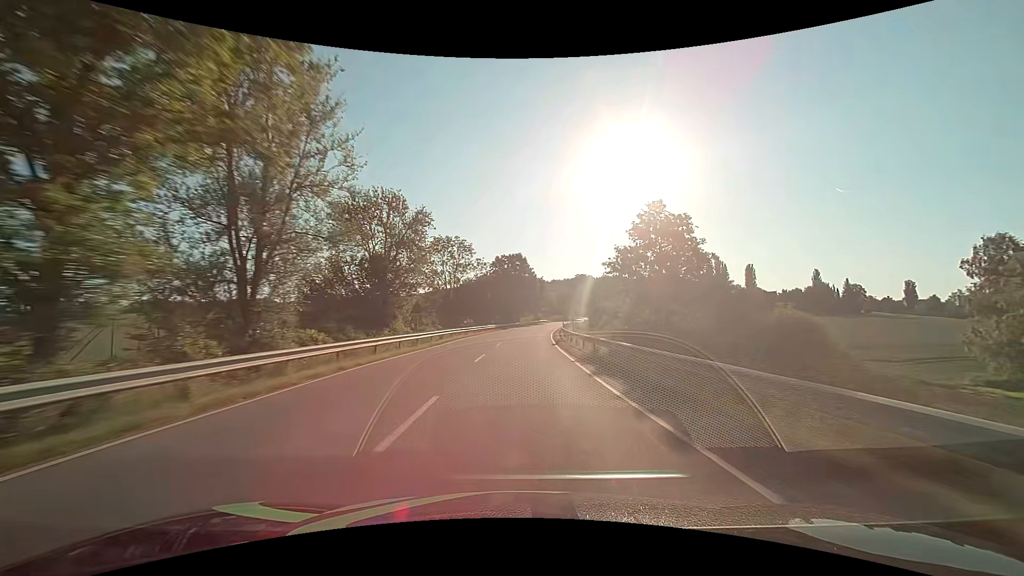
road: secondary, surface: asphalt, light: Day
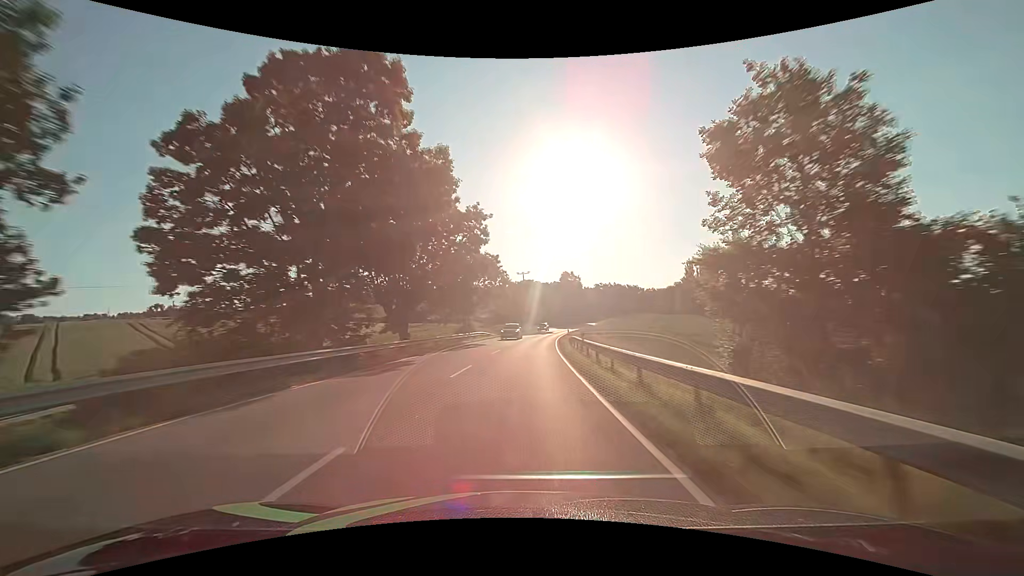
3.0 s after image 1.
(+4.4, +75.3) m; +7°
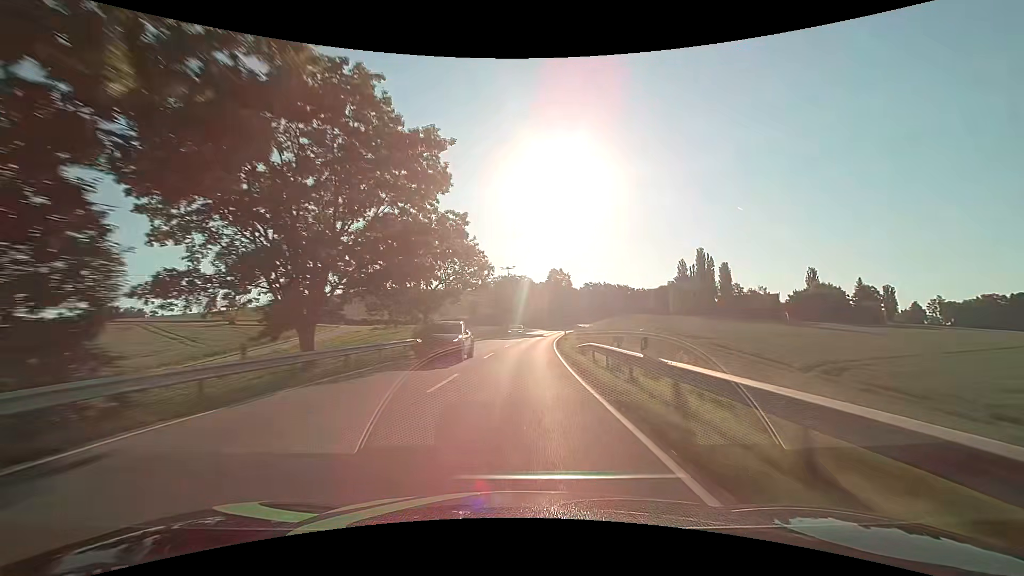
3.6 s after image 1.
(+0.2, +15.0) m; +2°
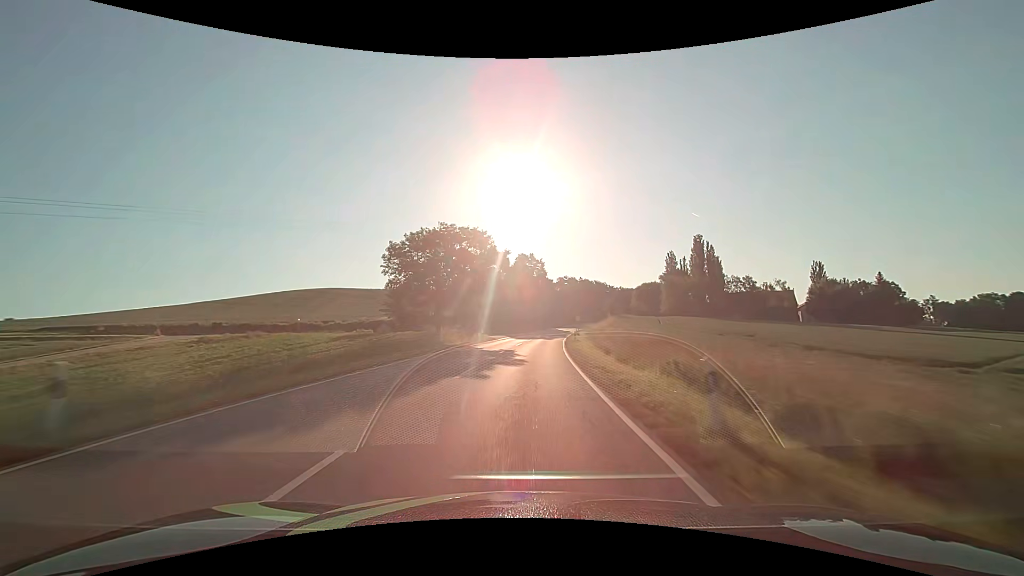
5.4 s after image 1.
(+1.8, +44.9) m; +4°
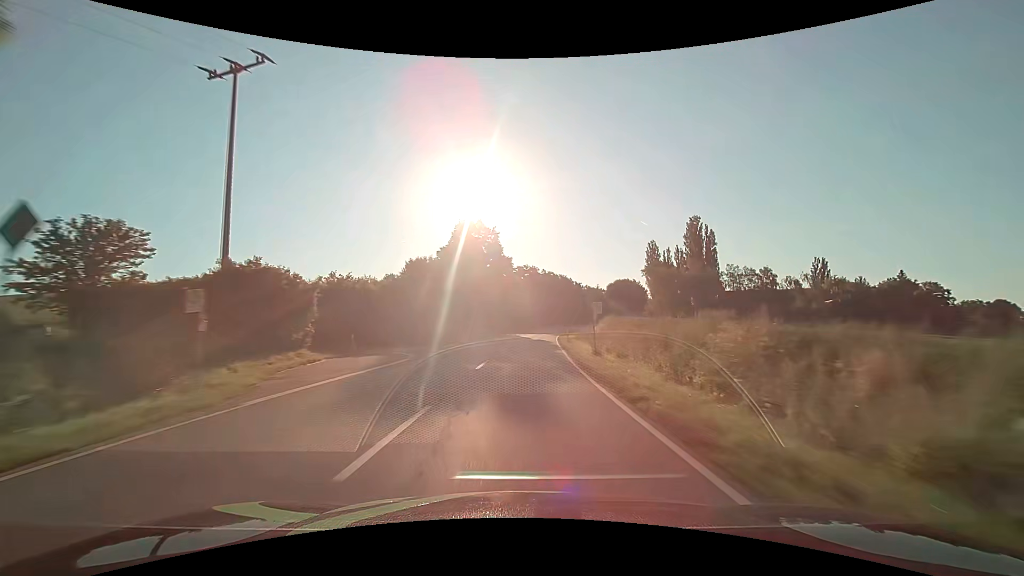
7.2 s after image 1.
(+2.1, +44.7) m; +5°
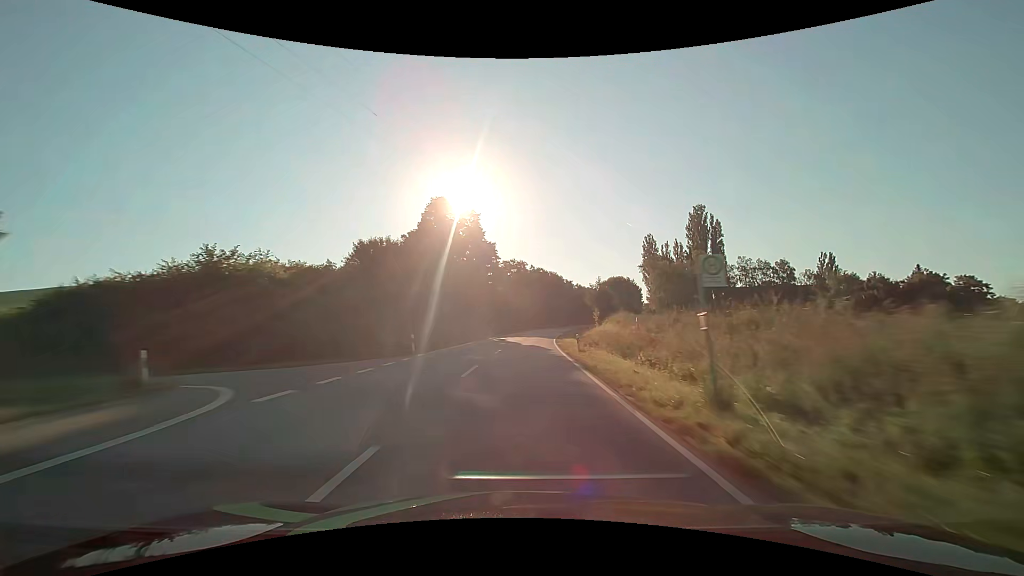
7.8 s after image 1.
(+0.2, +14.8) m; +2°
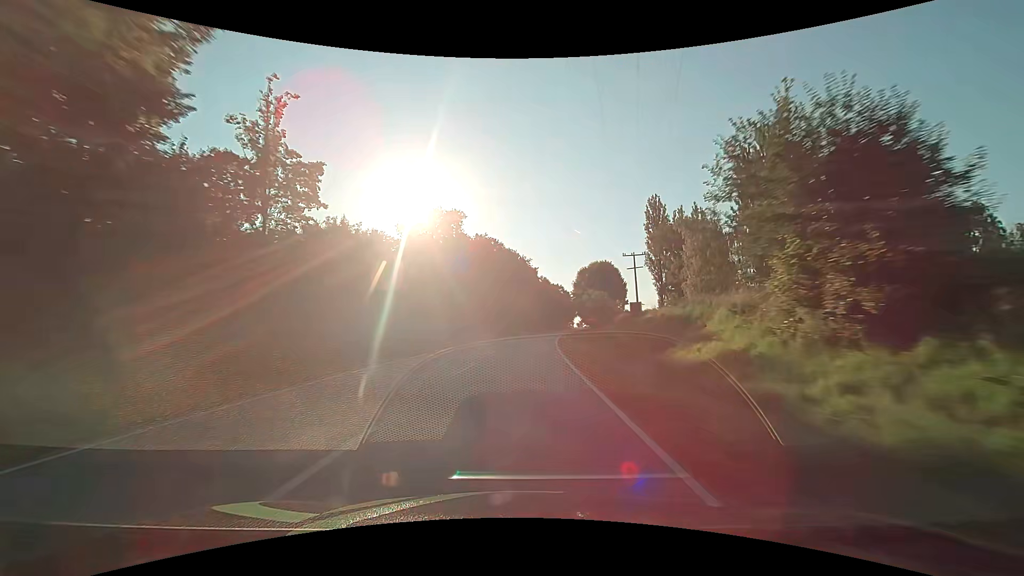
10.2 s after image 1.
(+2.9, +58.6) m; +6°
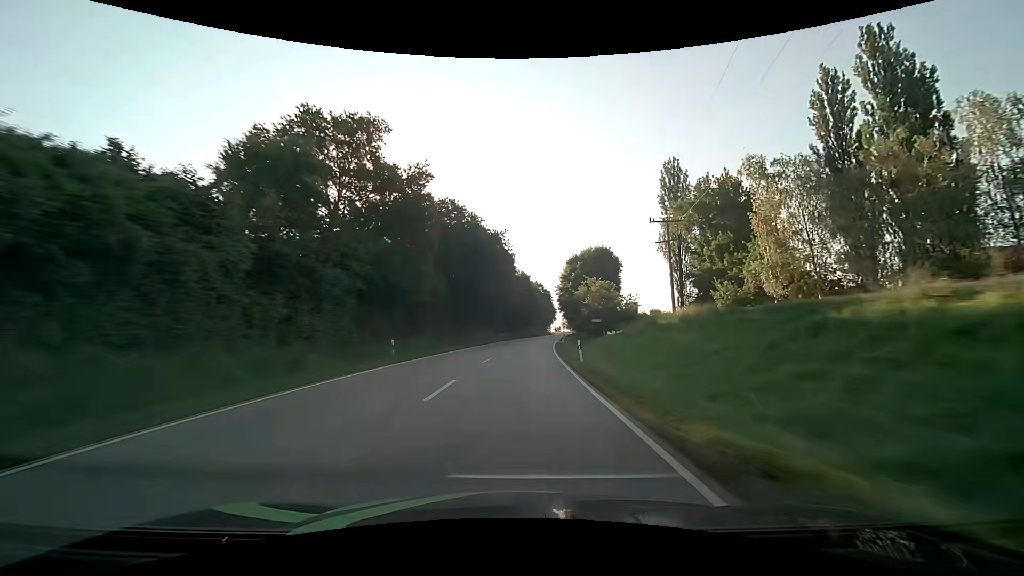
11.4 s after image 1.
(+0.7, +28.9) m; +3°
(0, +10) (0, +20) (+1, +30) (+1, +40) (+2, +50) (+3, +60) (+4, +70) (+5, +80) (+6, +90) (+8, +100) m
